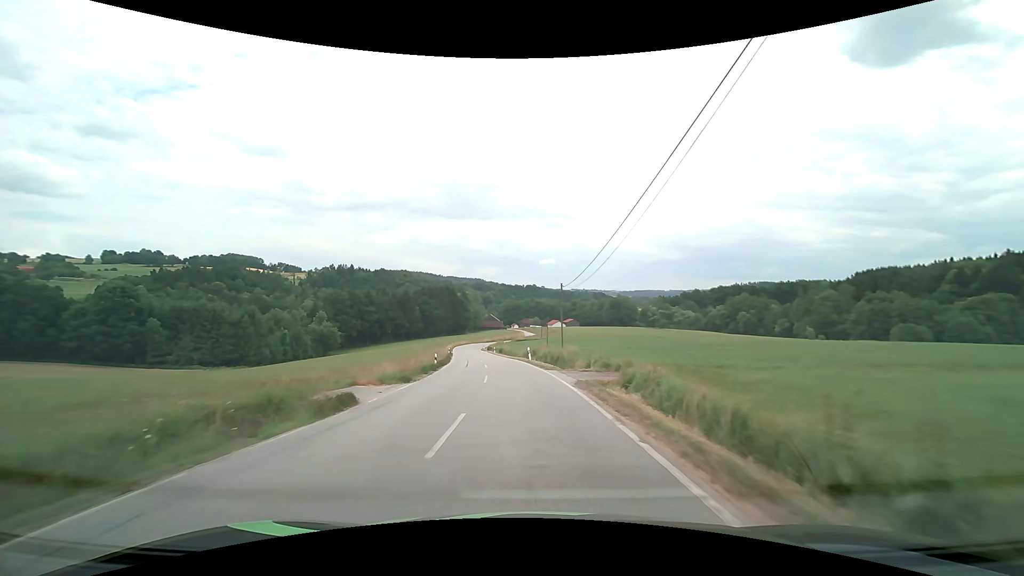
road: secondary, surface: asphalt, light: Day
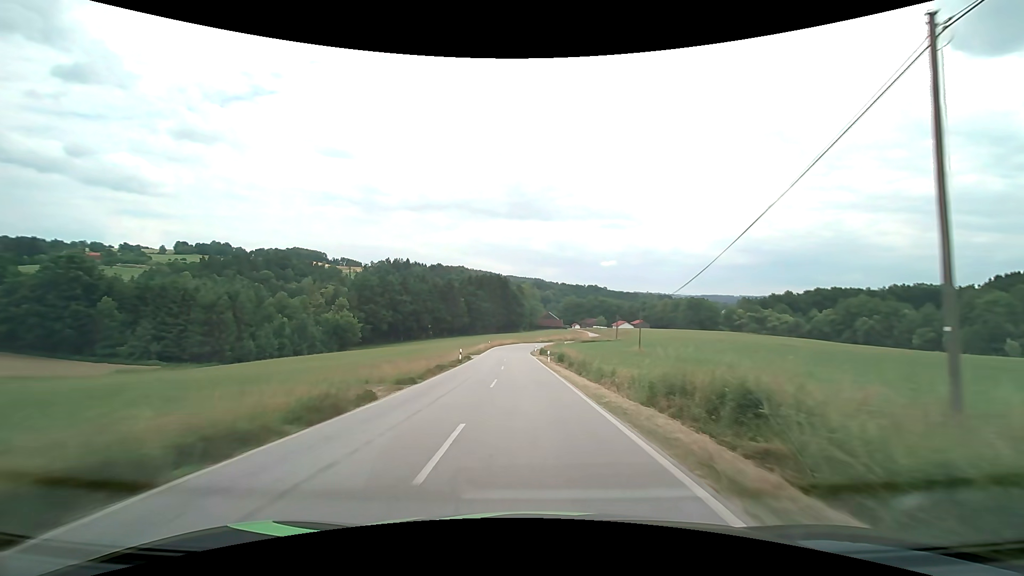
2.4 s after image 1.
(-2.3, +37.0) m; -7°
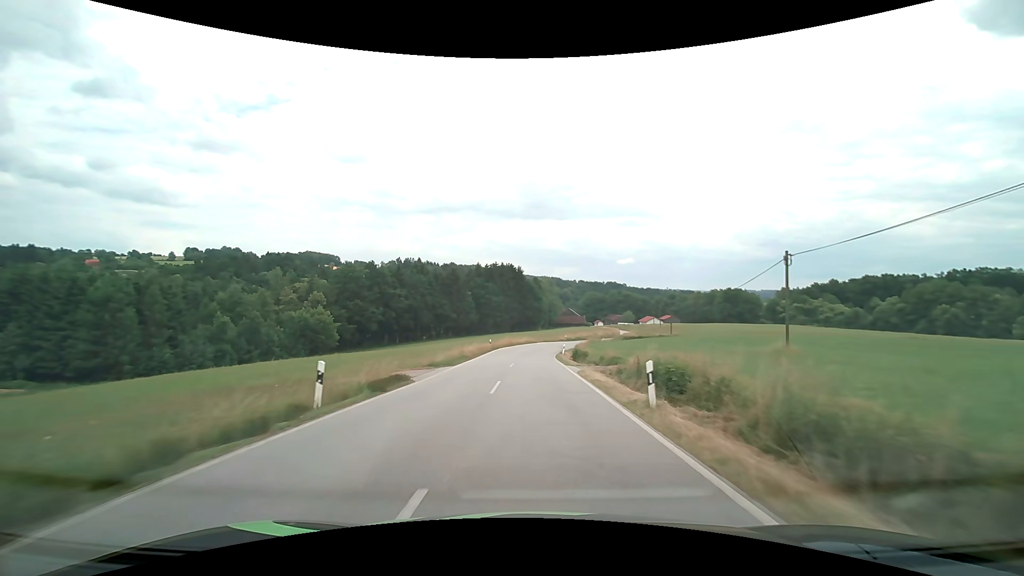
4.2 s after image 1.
(-0.6, +28.5) m; -2°
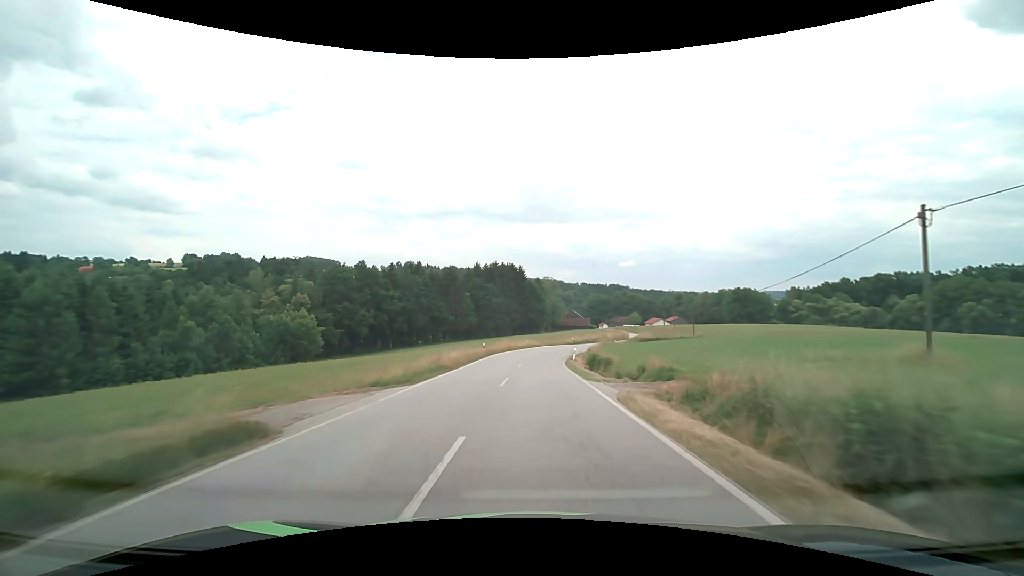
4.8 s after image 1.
(0.0, +9.4) m; -1°
